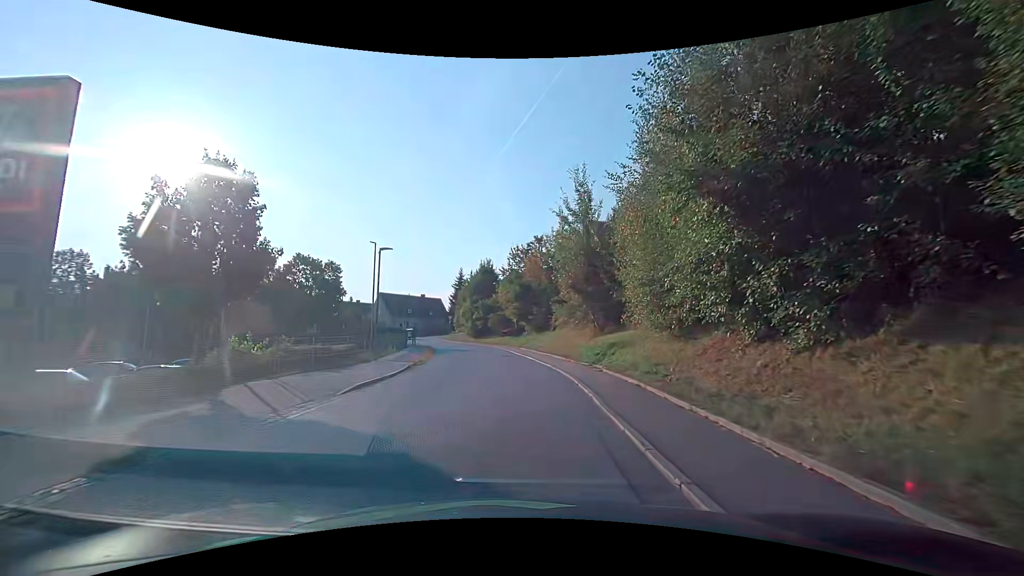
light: Day
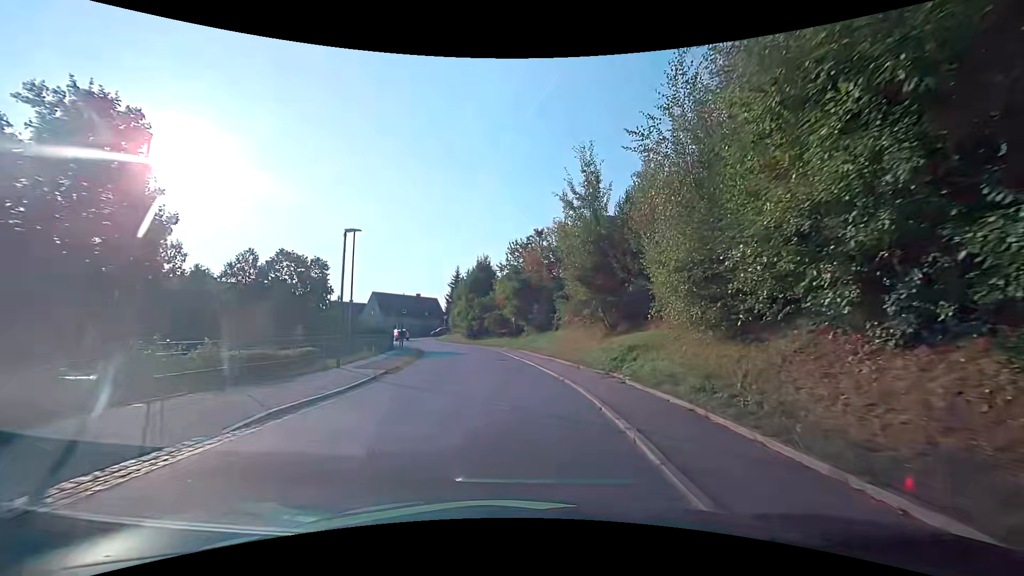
(0.0, +4.2) m; 0°
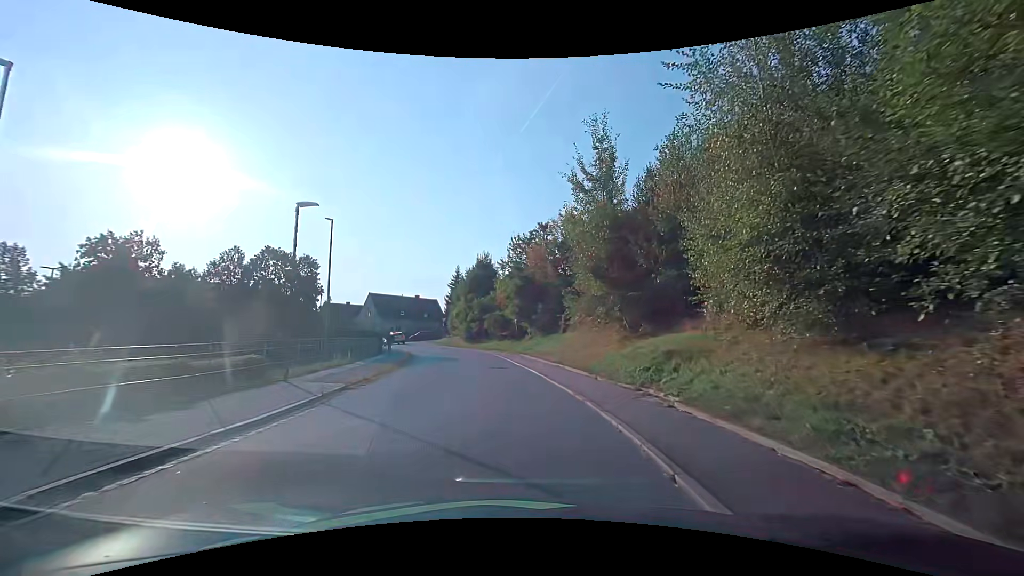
(0.0, +4.0) m; -1°
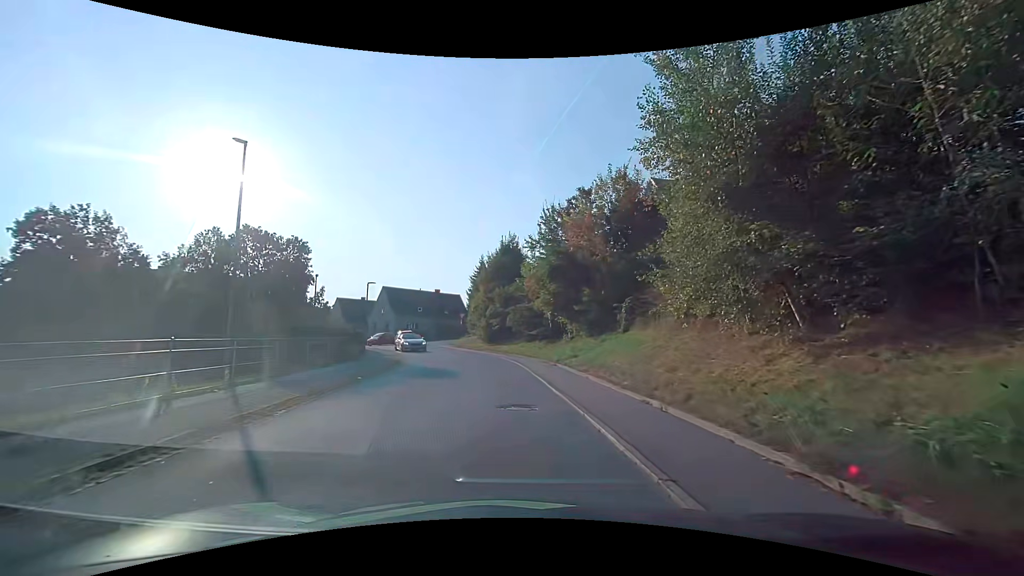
(-0.3, +11.1) m; -4°
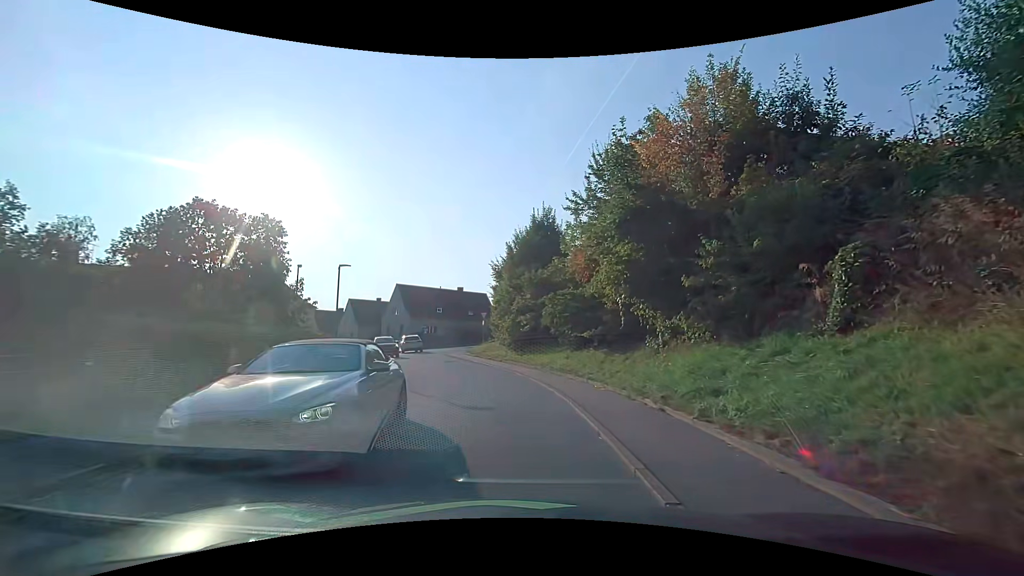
(-0.4, +11.9) m; -4°
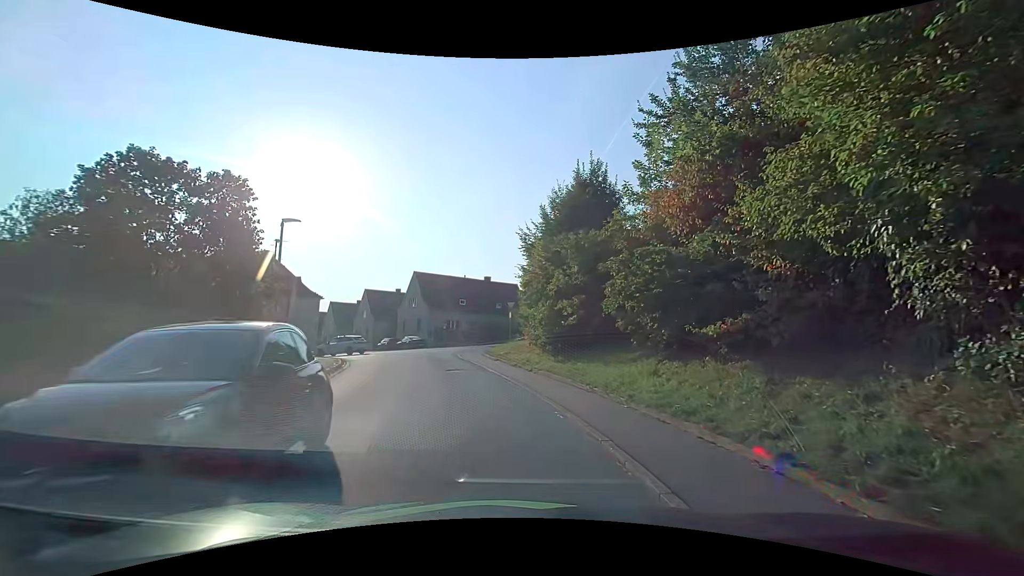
(-0.2, +9.5) m; -4°
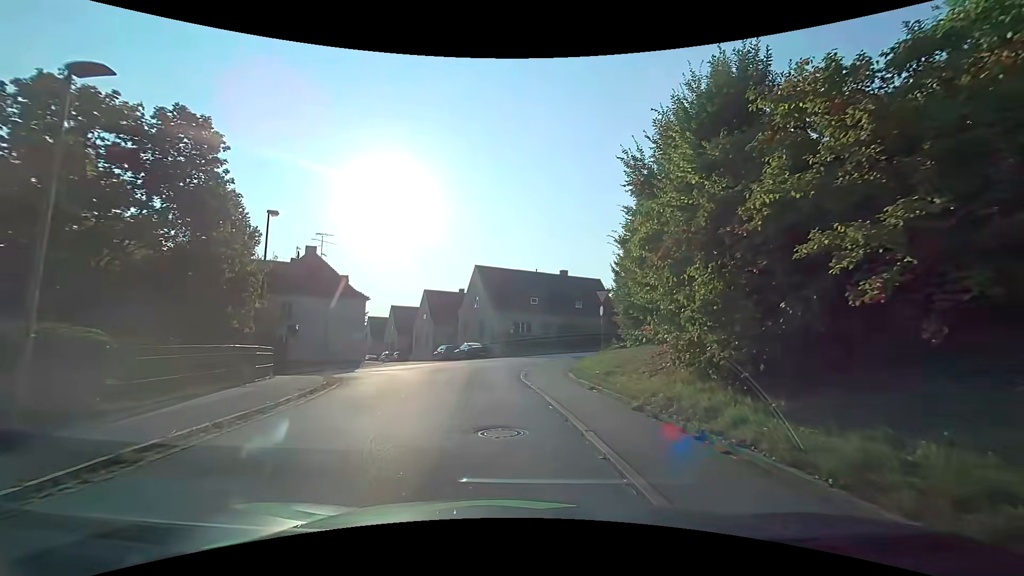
(-0.7, +11.1) m; -9°
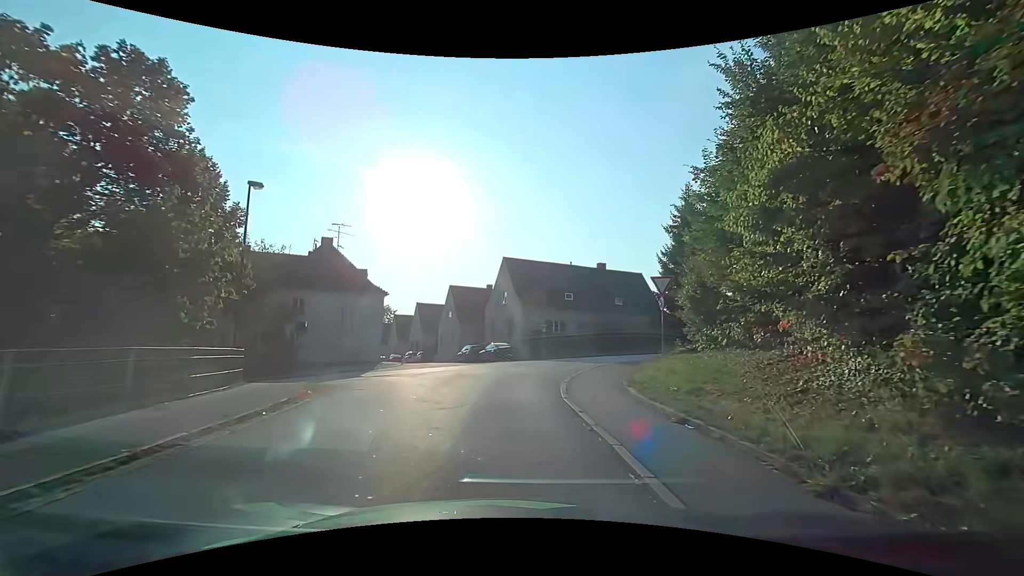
(-0.1, +4.7) m; -3°
